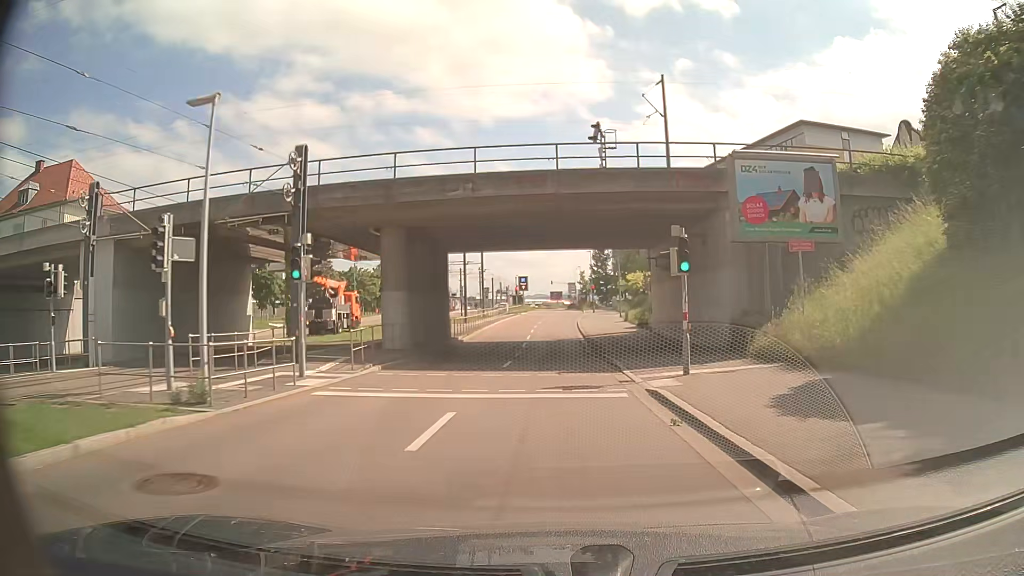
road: secondary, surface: asphalt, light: Day
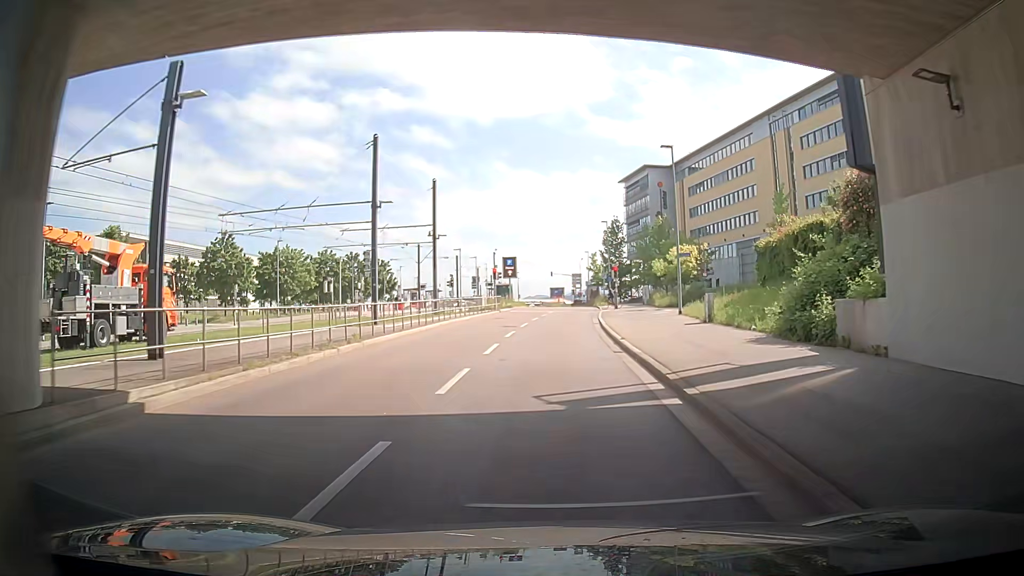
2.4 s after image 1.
(+0.2, +29.0) m; +1°
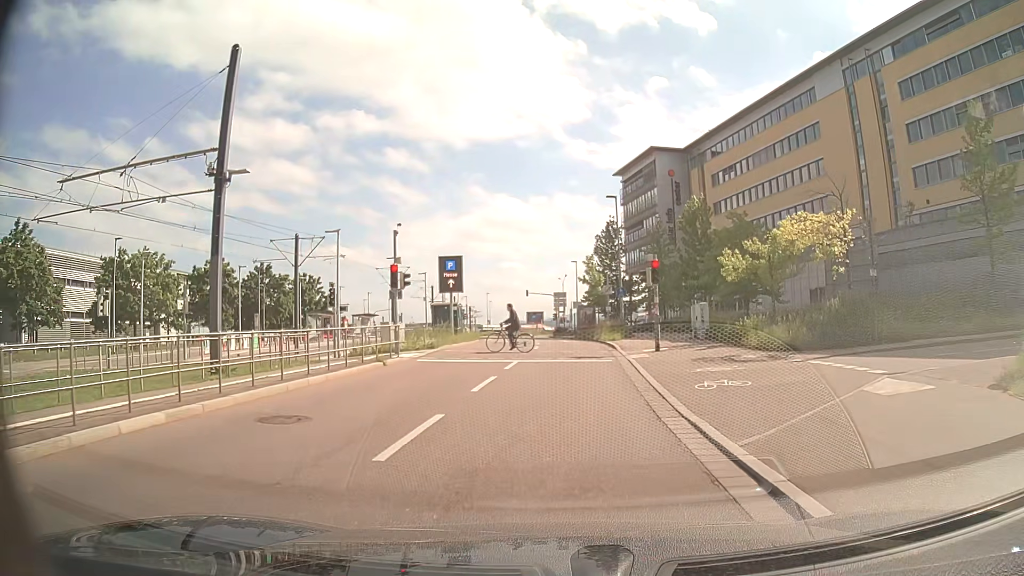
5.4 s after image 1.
(-0.3, +26.6) m; +1°
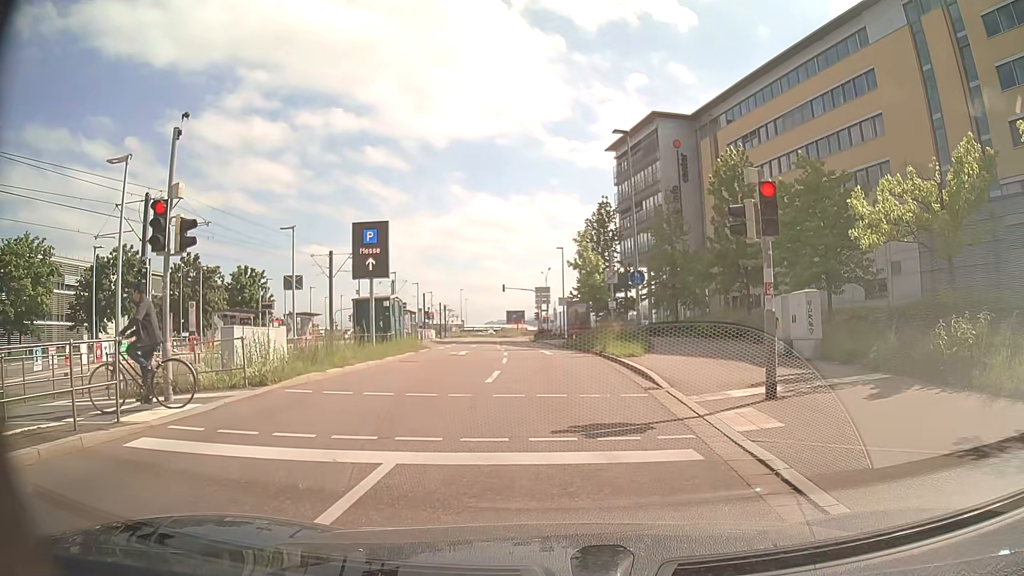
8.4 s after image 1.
(+0.2, +13.5) m; +2°
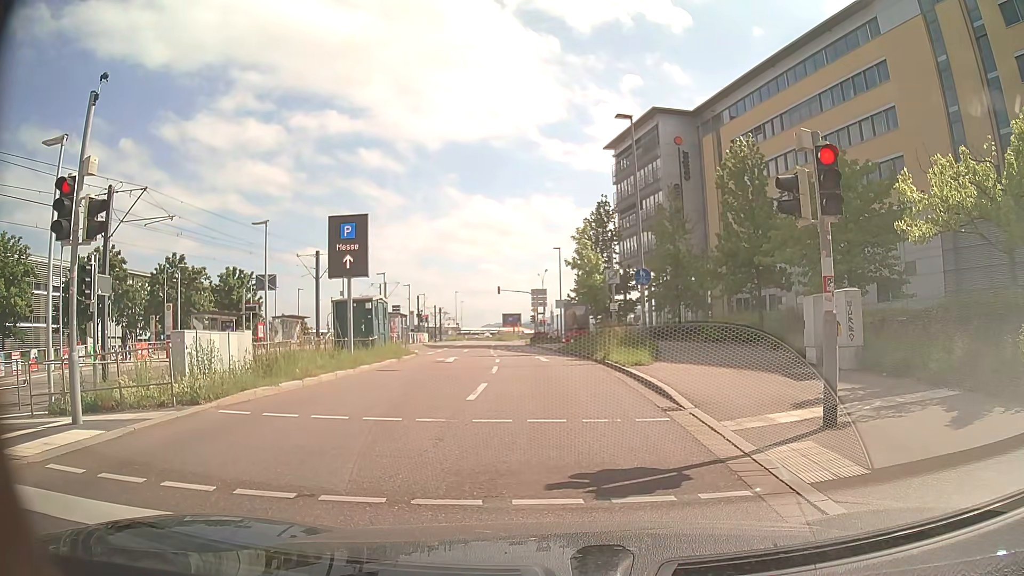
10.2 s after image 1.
(0.0, +2.2) m; -1°
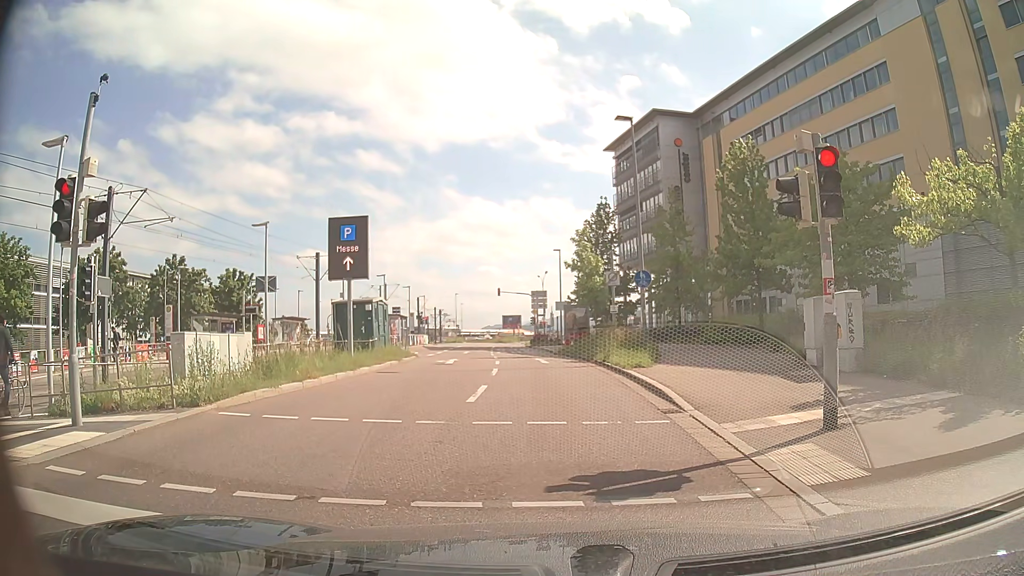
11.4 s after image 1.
(0.0, +0.1) m; 0°
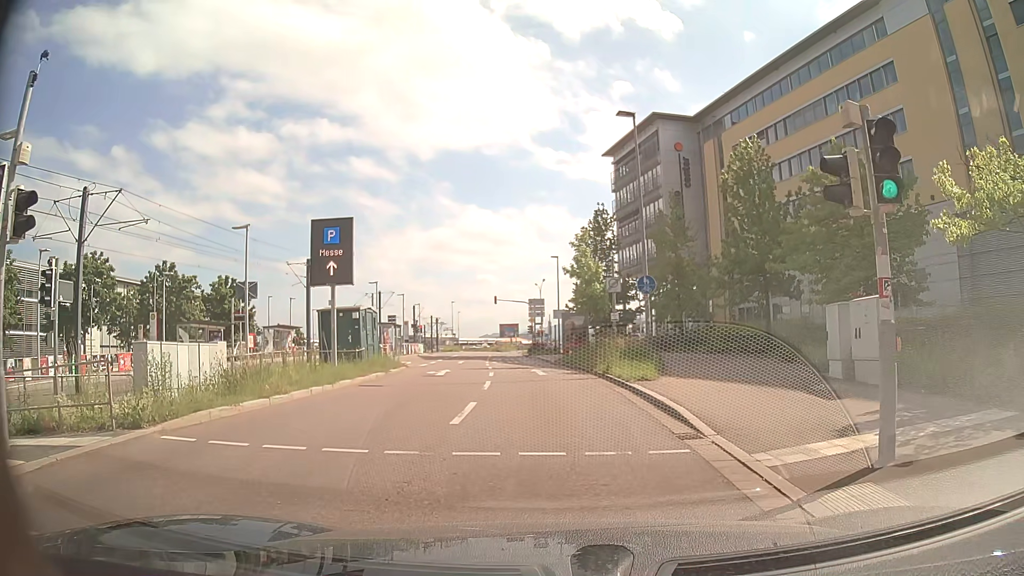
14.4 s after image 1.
(0.0, +1.7) m; +1°
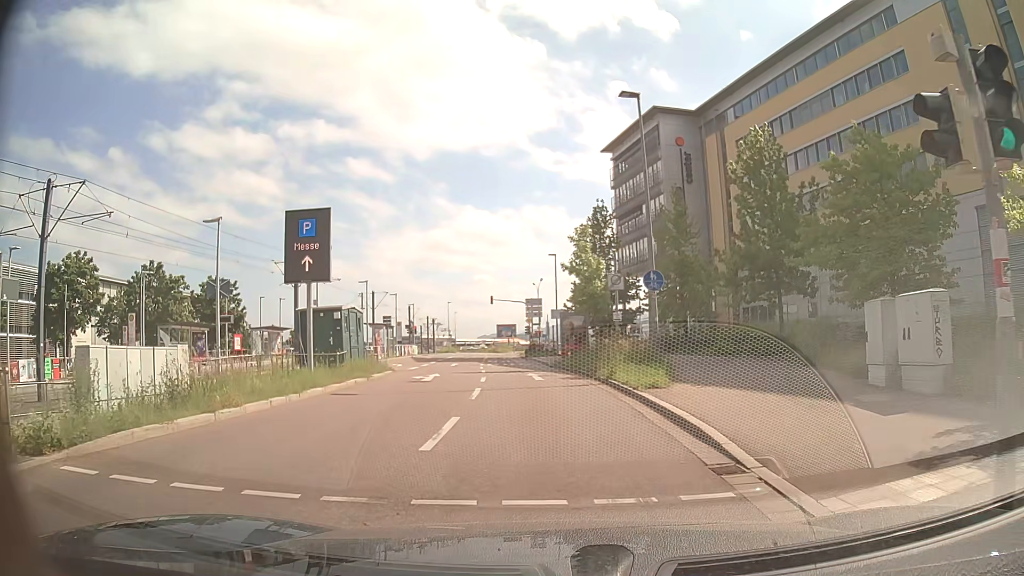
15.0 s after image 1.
(0.0, +2.1) m; 0°
(0, +10) (0, +20) (-1, +30) (-3, +40) (-4, +50) (-5, +60) (-6, +70) (-7, +80) (-8, +90) (-9, +99) m
